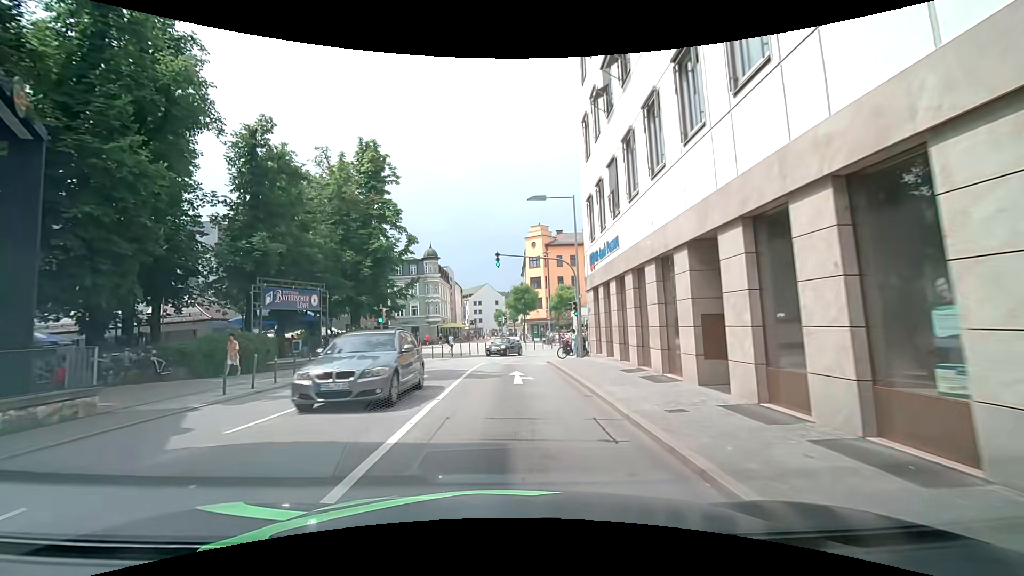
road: primary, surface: asphalt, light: Day
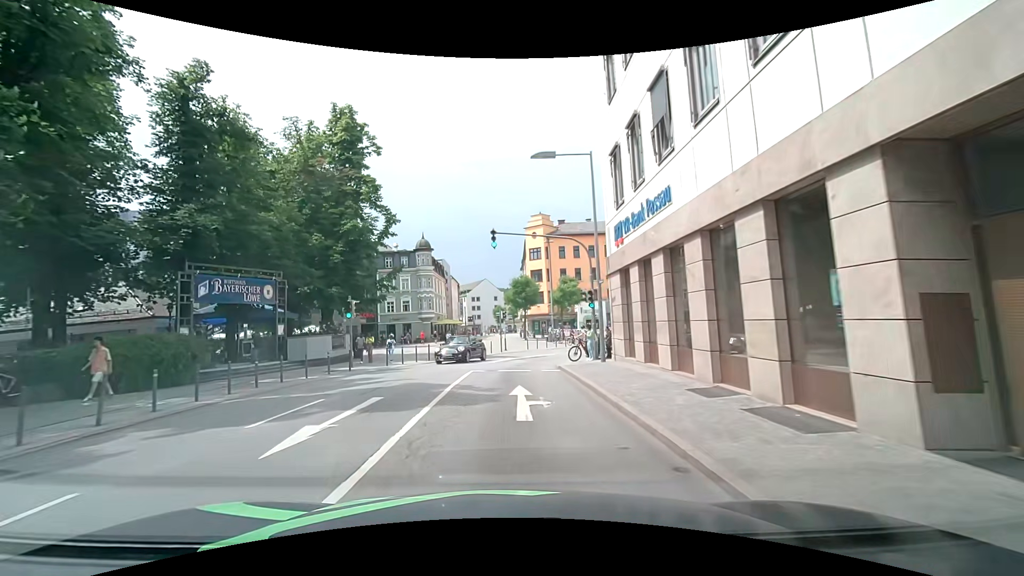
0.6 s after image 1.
(+0.1, +5.6) m; +1°
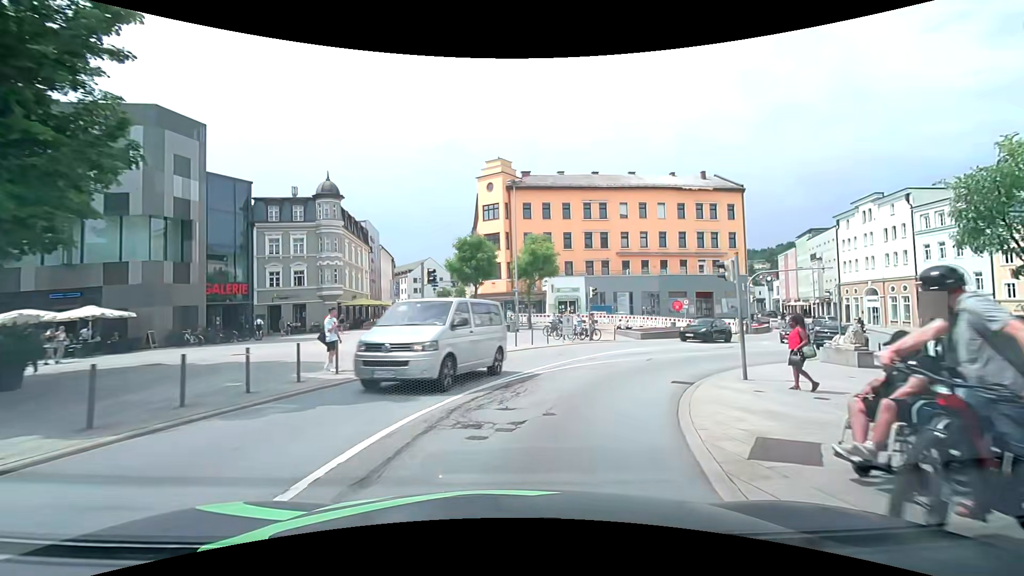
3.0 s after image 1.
(+0.2, +21.0) m; +4°
(+1, +10) (+6, +19) (+13, +26) (+21, +32) (+28, +39) (+35, +46) (+39, +55) (+41, +65) (+42, +75) (+43, +85) m
